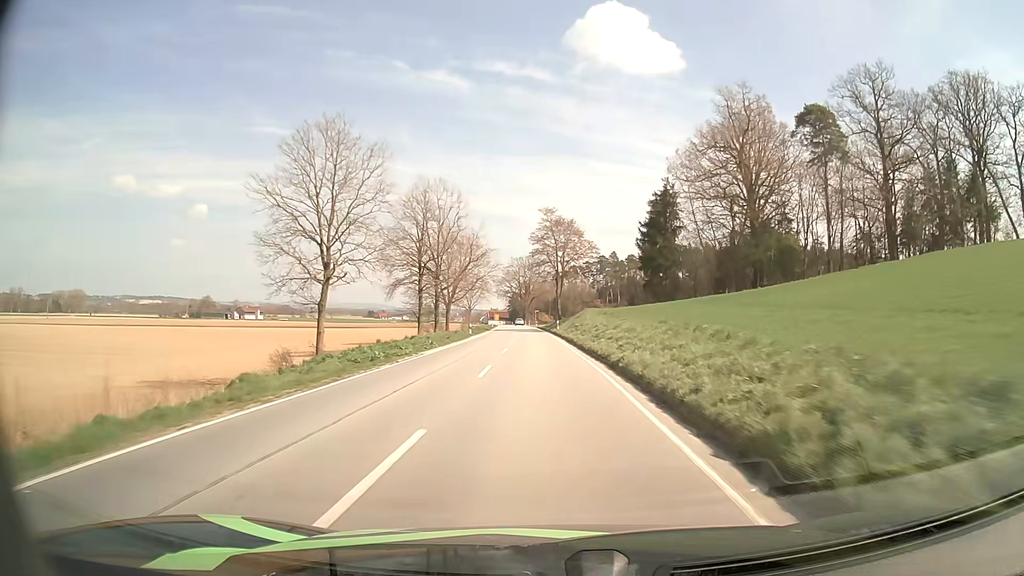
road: secondary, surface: asphalt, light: Day
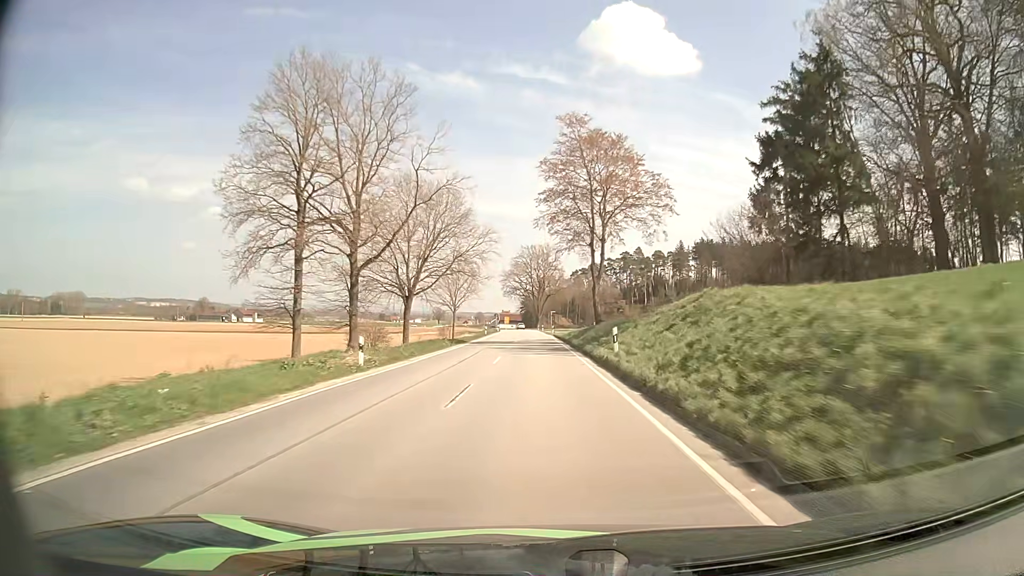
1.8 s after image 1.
(-0.7, +39.5) m; -2°
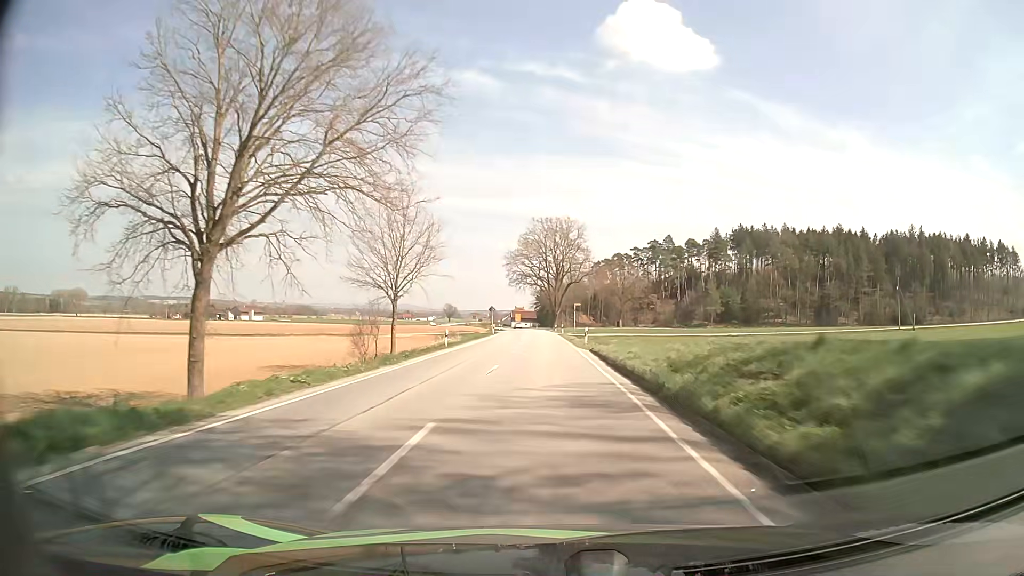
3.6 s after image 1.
(-0.4, +40.0) m; -1°
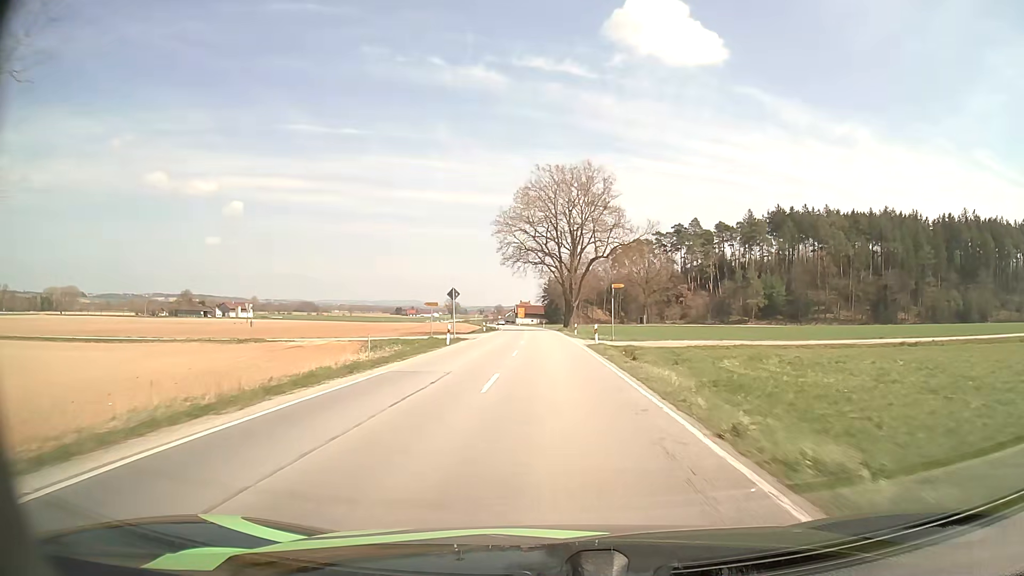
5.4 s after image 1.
(-0.3, +39.0) m; -1°
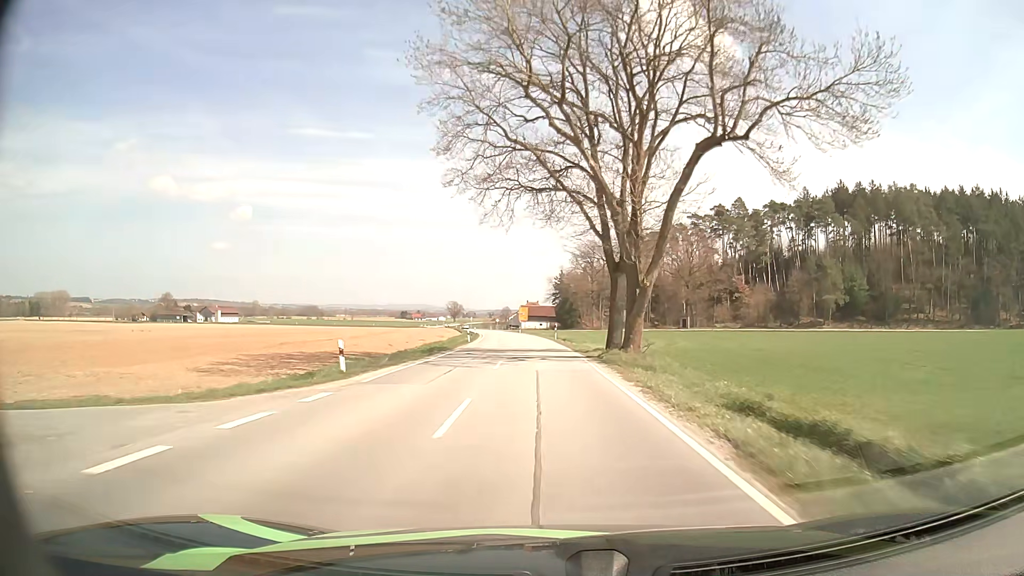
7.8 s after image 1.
(-0.3, +49.4) m; -1°
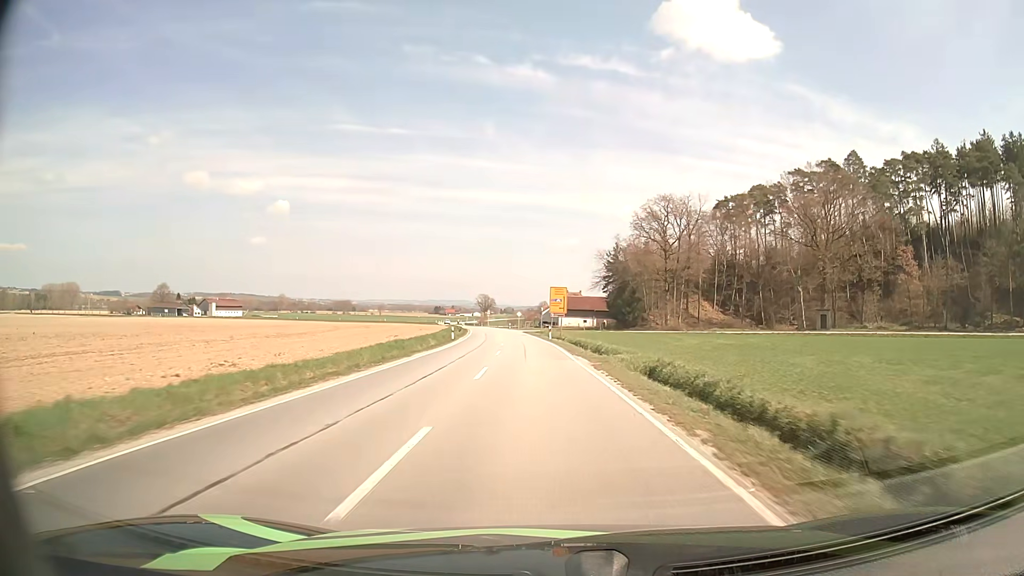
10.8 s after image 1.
(-1.6, +61.0) m; -3°
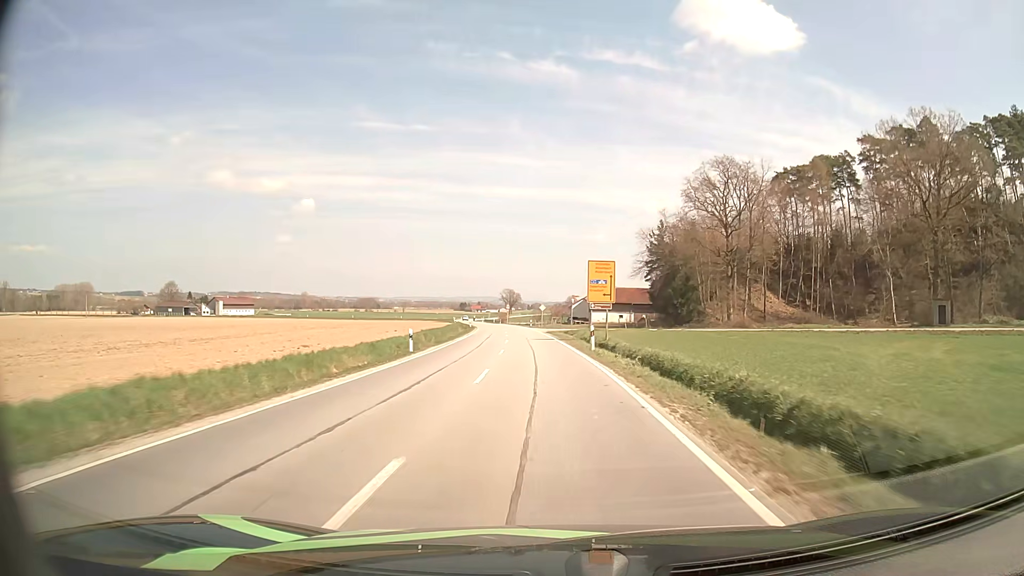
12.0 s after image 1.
(-0.5, +24.5) m; -2°
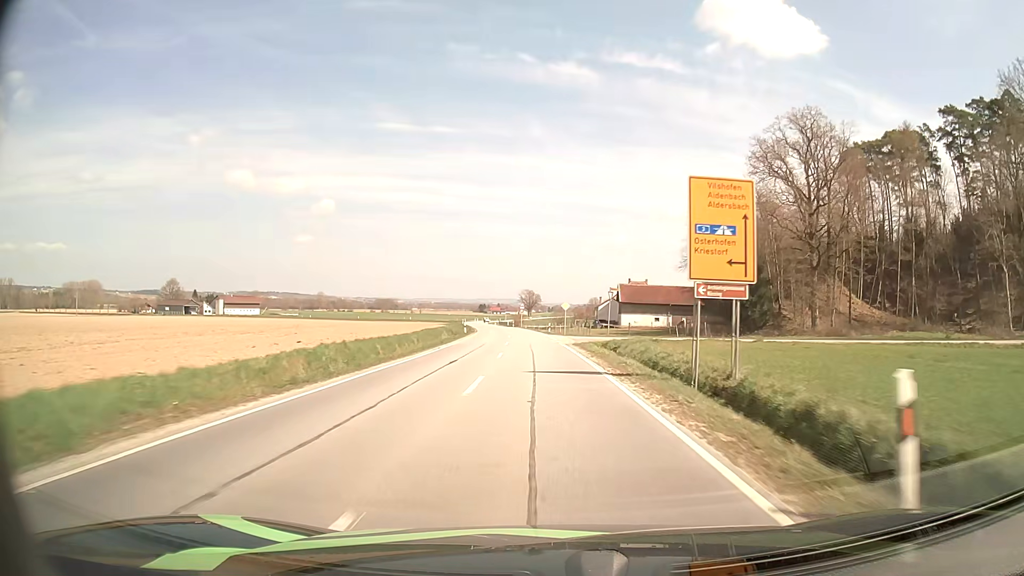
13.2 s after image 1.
(-0.5, +24.0) m; -2°
(0, +10) (0, +20) (-1, +30) (-1, +40) (-2, +50) (-2, +60) (-3, +70) (-4, +80) (-5, +90) (-6, +100) m
